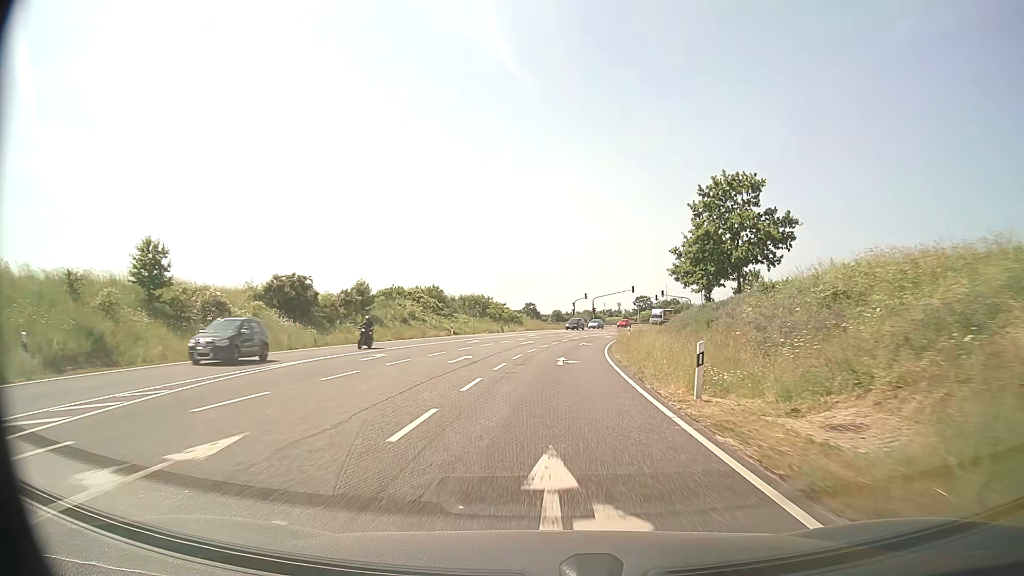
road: secondary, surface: asphalt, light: Day
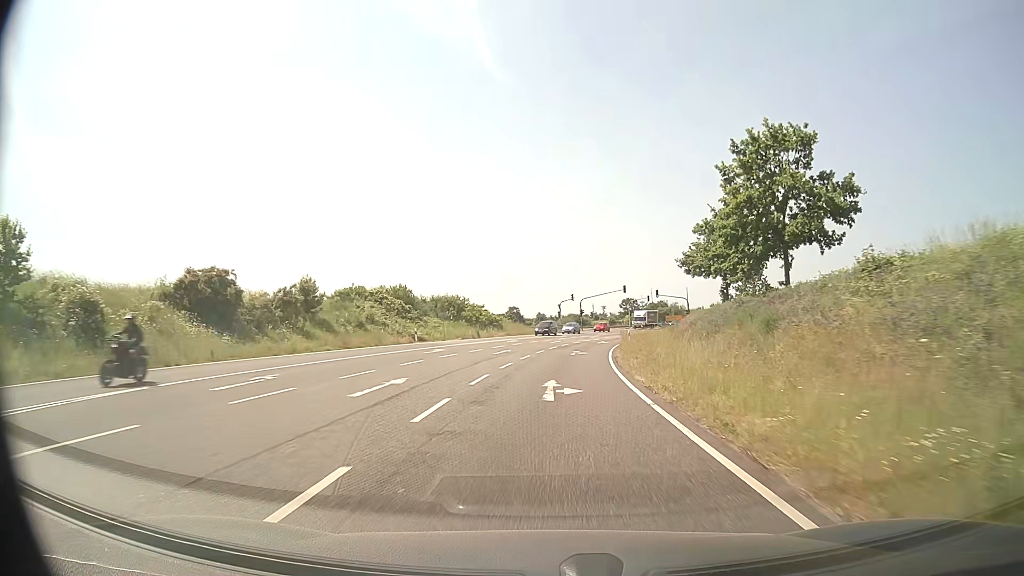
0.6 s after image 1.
(+0.1, +10.4) m; +1°
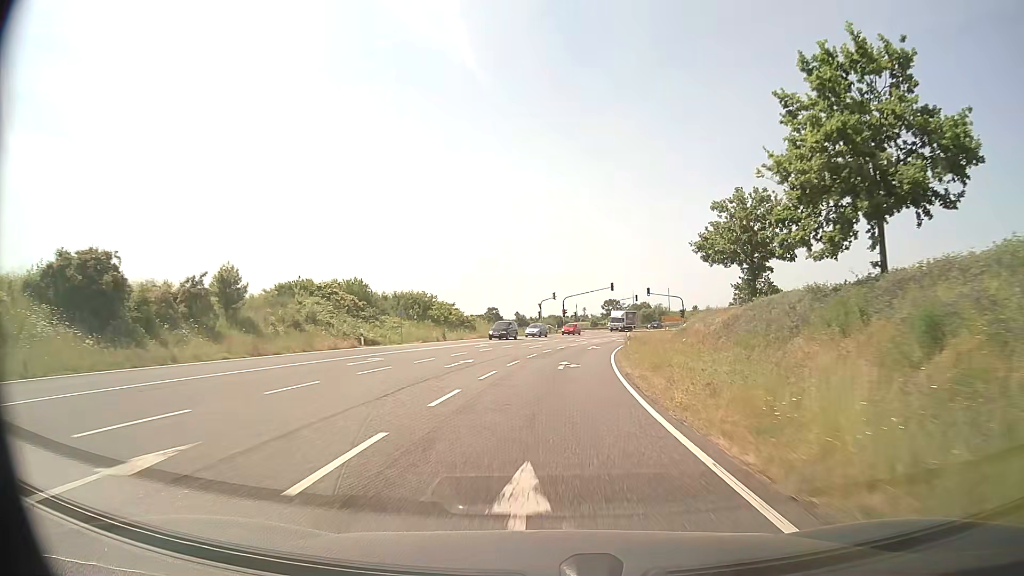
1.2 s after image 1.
(+0.1, +10.4) m; +2°
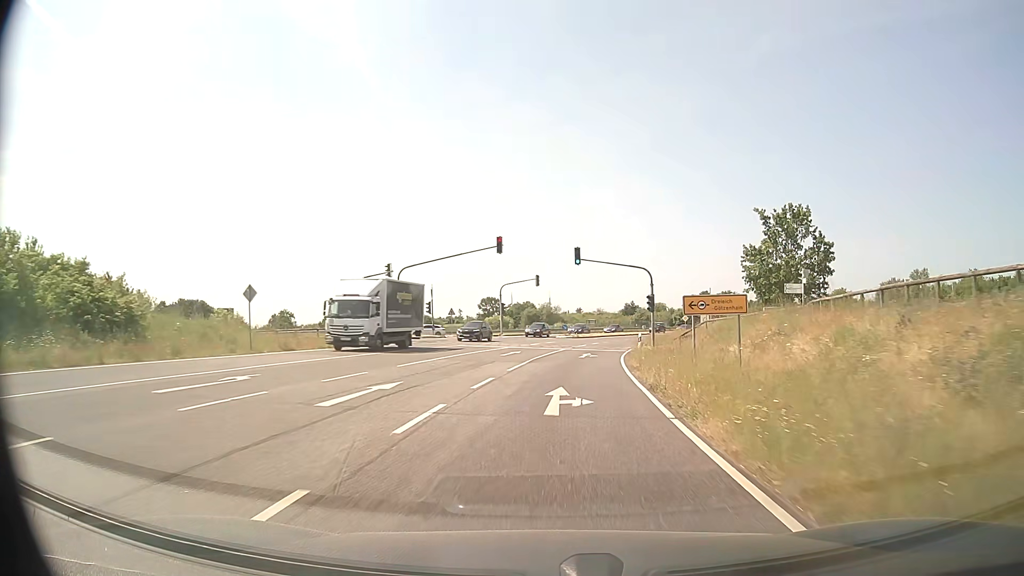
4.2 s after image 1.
(+4.3, +51.3) m; +10°
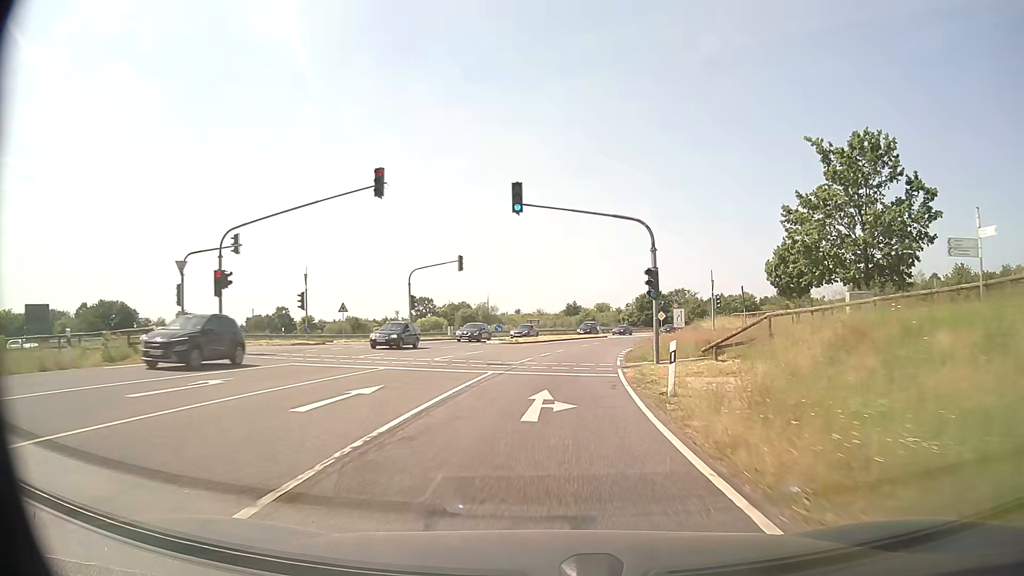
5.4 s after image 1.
(+1.0, +20.5) m; +5°
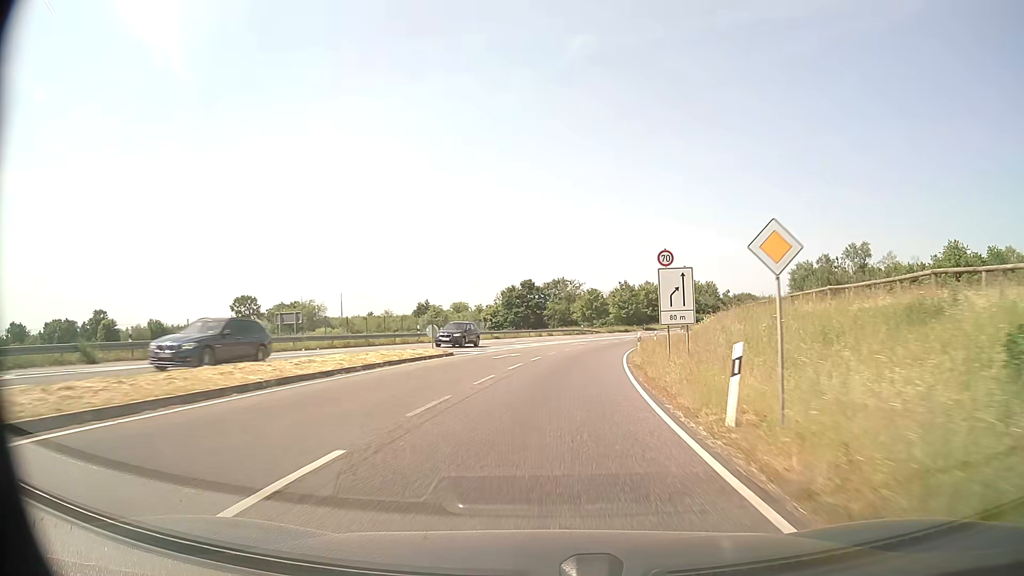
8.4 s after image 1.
(+5.2, +51.2) m; +12°
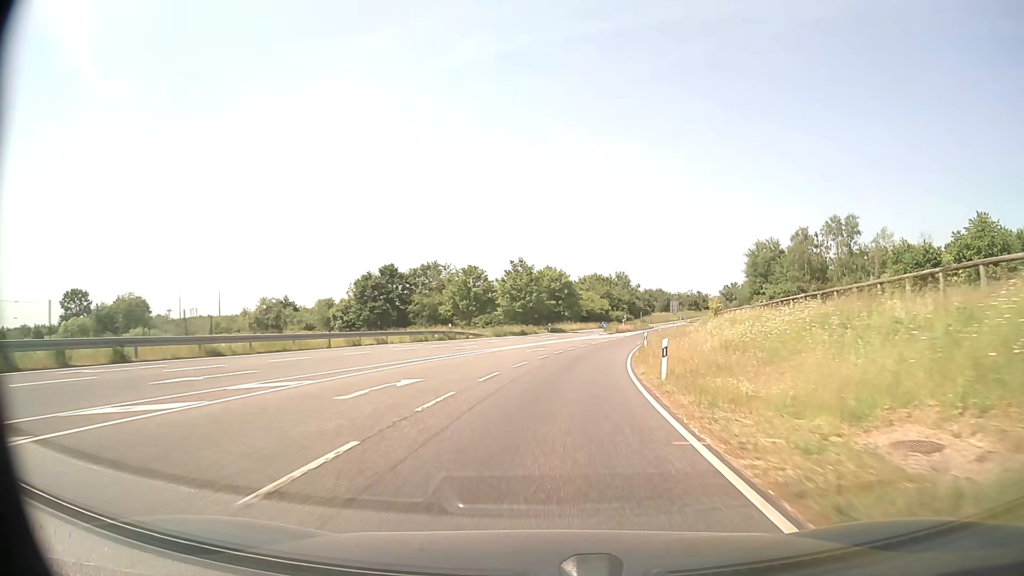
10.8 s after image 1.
(+3.6, +41.5) m; +10°
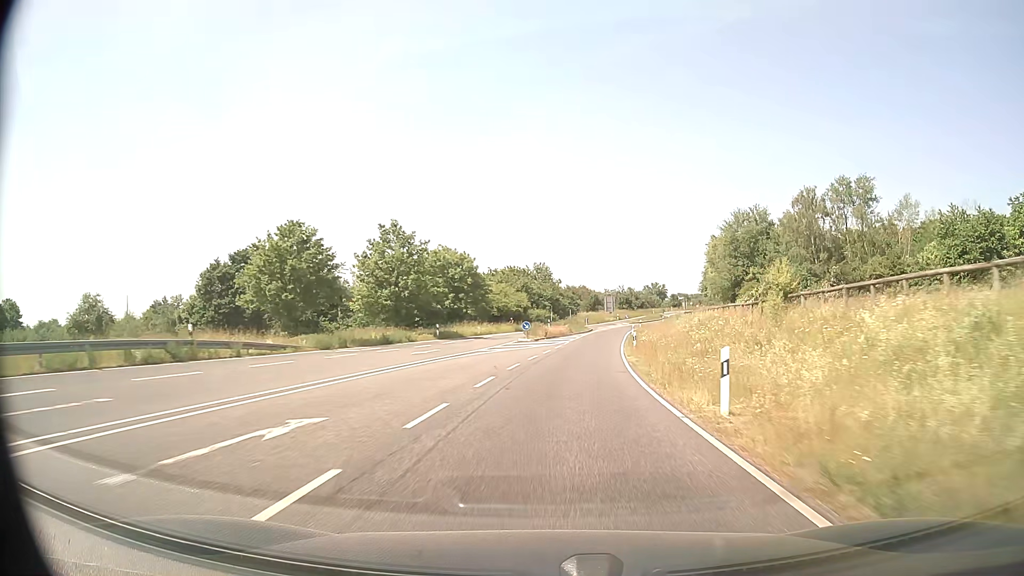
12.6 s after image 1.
(+2.0, +31.5) m; +7°
